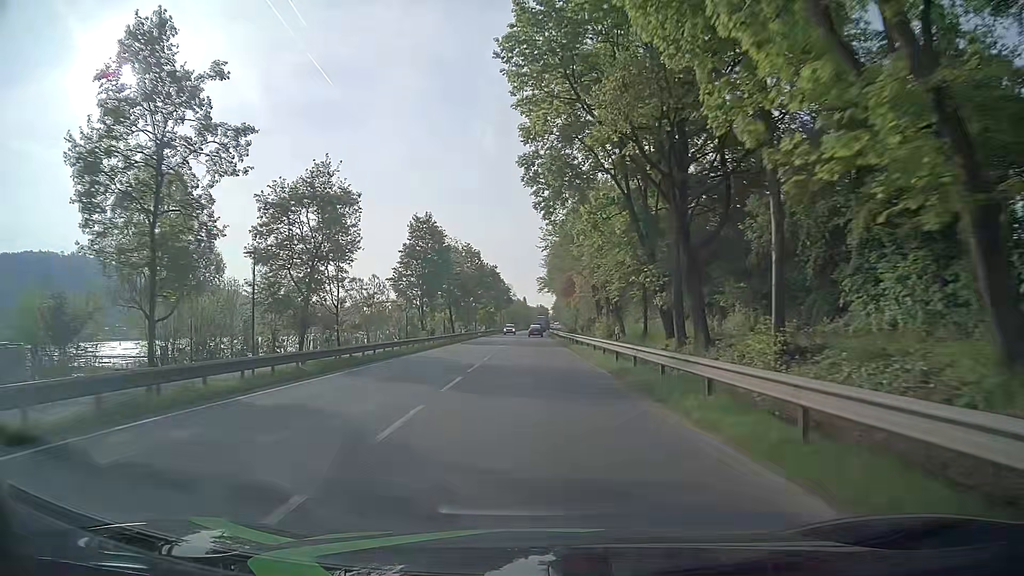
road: primary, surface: asphalt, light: Day
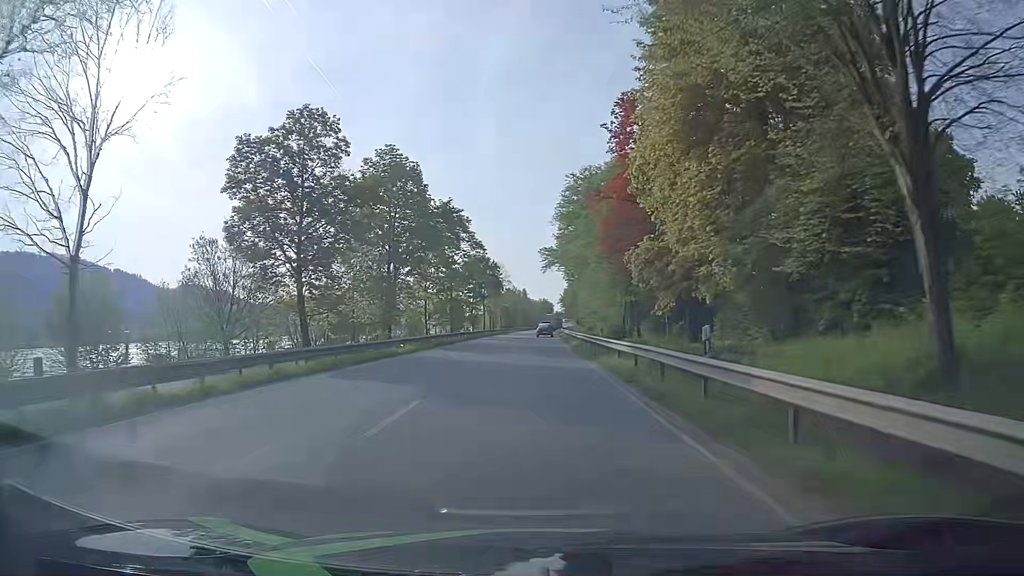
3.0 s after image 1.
(+0.1, +60.3) m; 0°
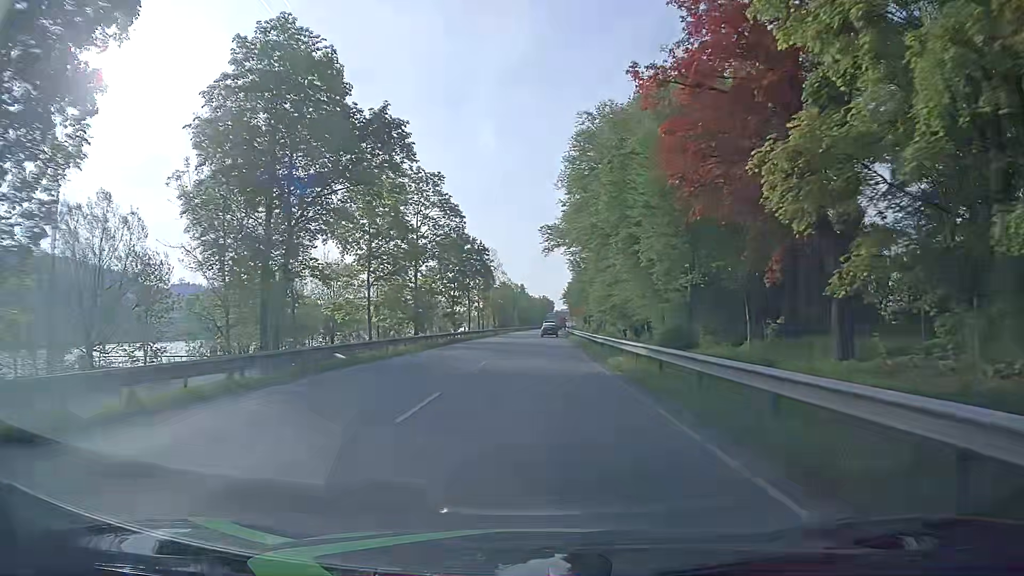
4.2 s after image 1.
(-0.1, +23.0) m; 0°
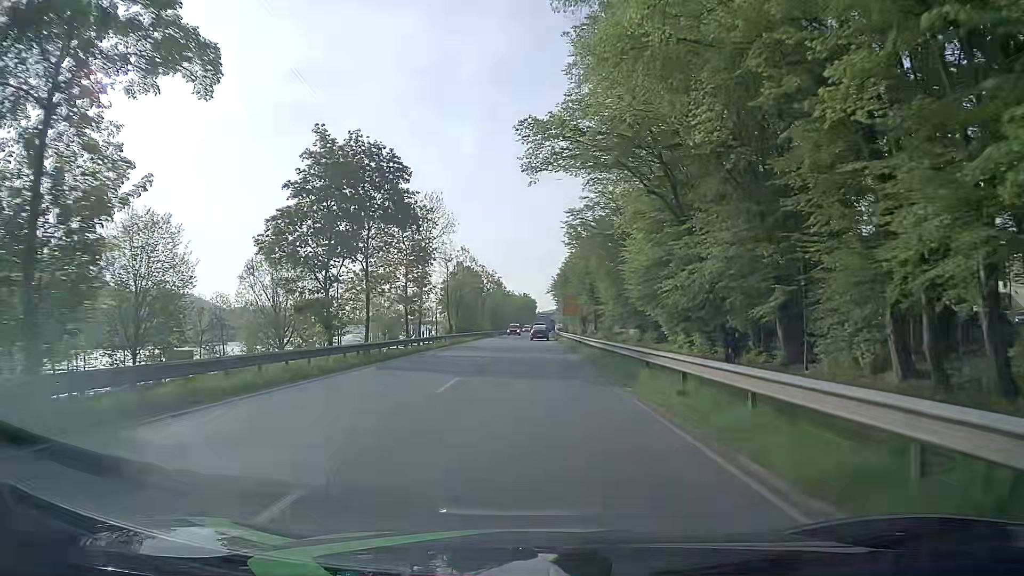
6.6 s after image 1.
(+0.6, +43.7) m; +2°
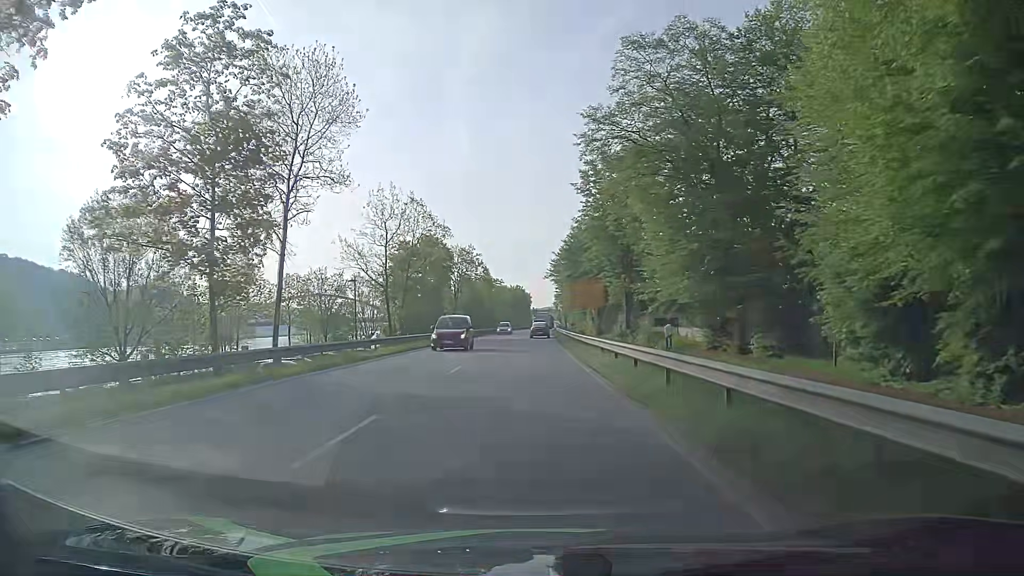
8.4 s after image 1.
(+0.2, +32.0) m; 0°
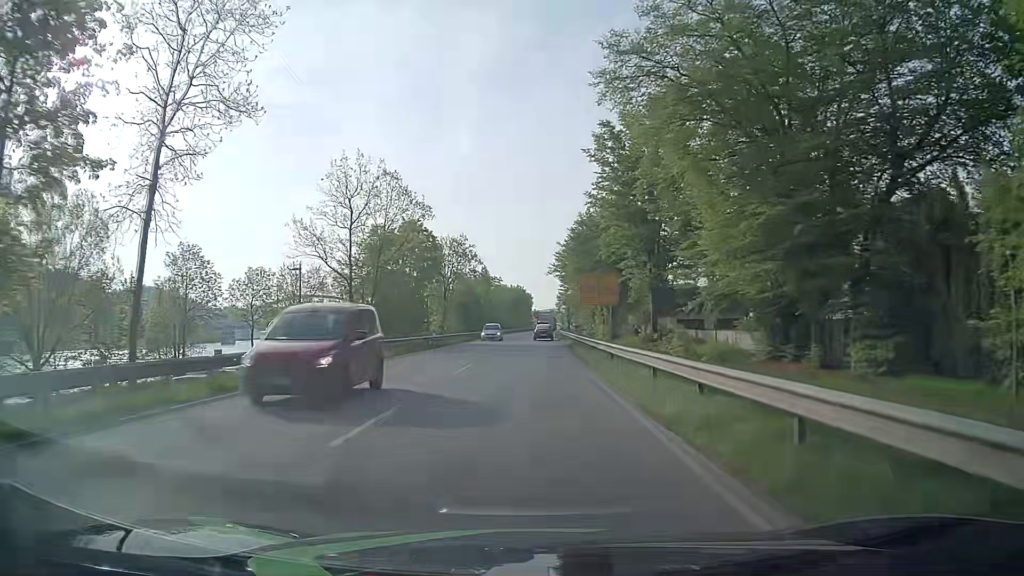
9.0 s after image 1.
(0.0, +10.6) m; 0°
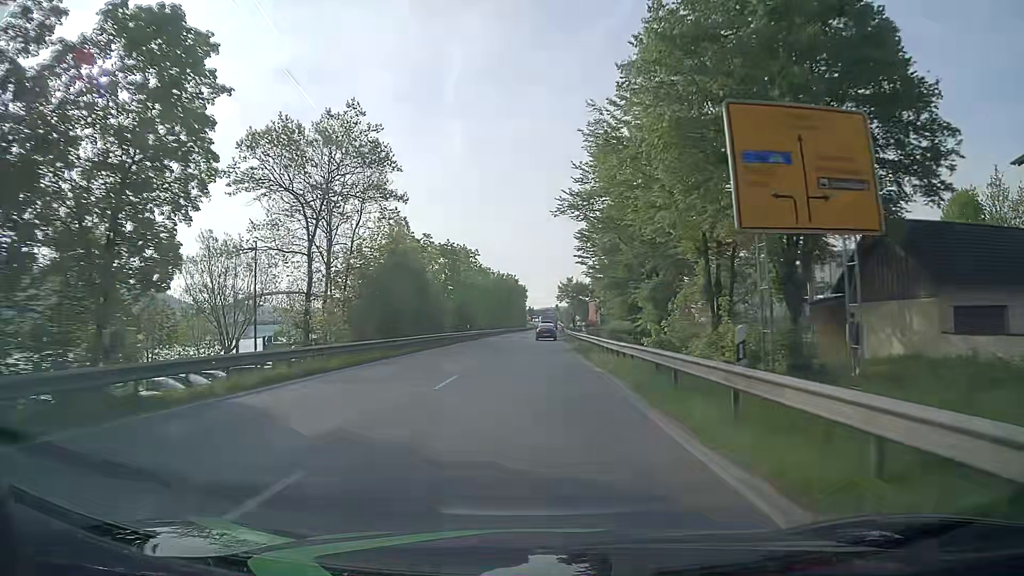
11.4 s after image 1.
(-0.1, +41.5) m; 0°
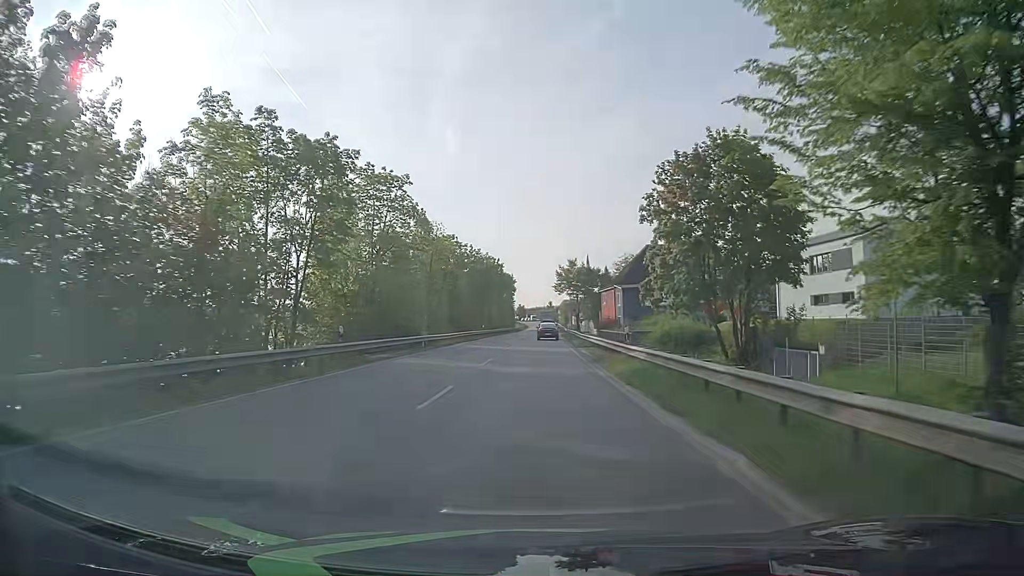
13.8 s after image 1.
(+0.4, +39.0) m; 0°
(0, +10) (0, +20) (0, +30) (+1, +40) (+1, +50) (+1, +60) (+2, +70) (+2, +80) (+2, +90) (+3, +100) m
